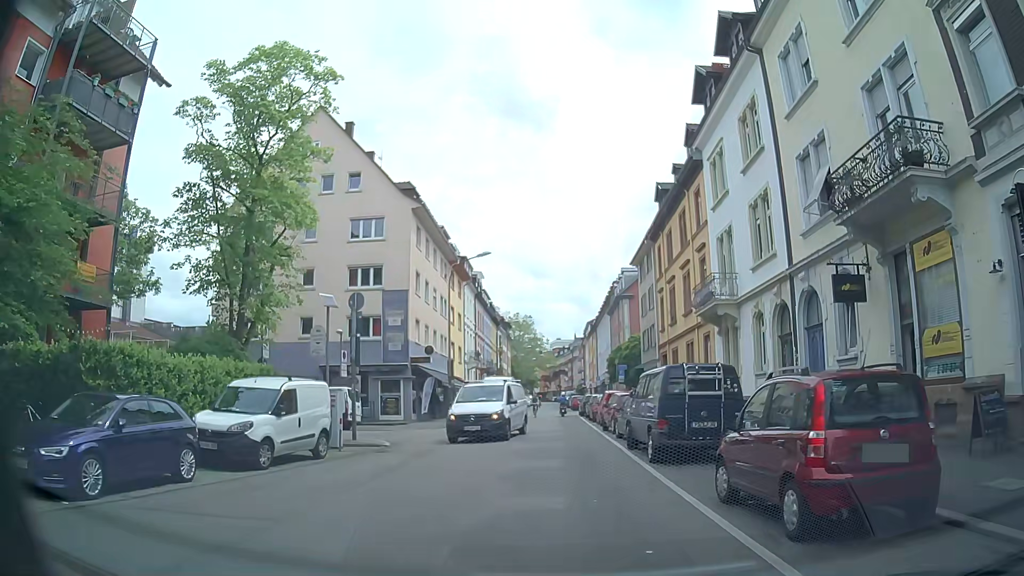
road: residential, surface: asphalt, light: Day
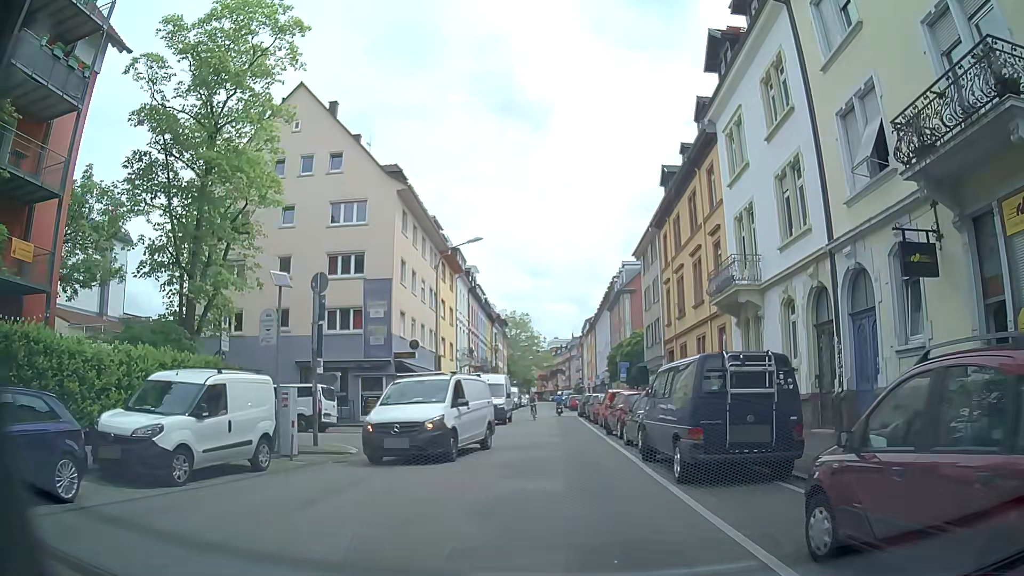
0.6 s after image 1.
(-0.1, +3.2) m; -2°
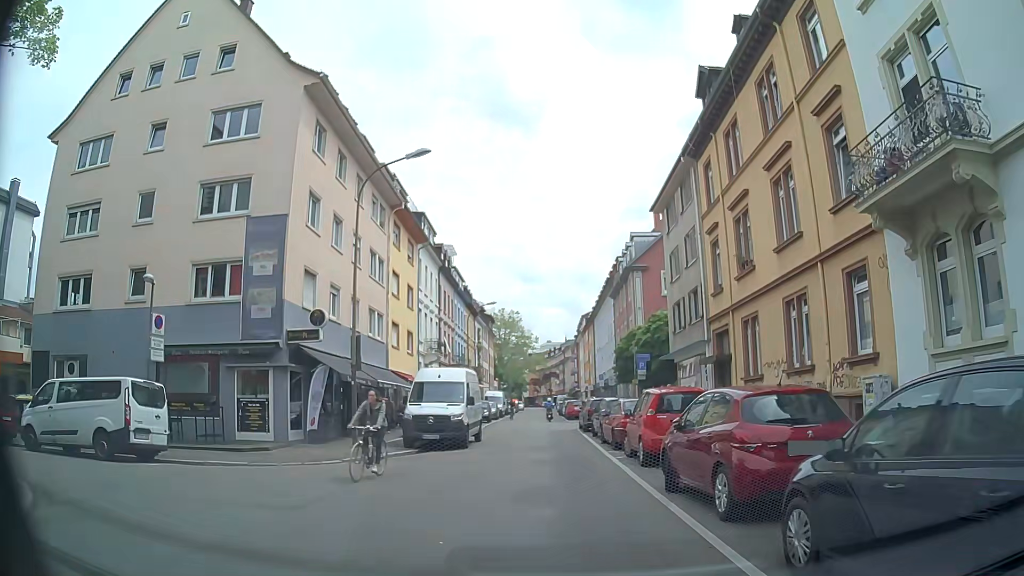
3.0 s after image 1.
(+0.5, +13.2) m; +3°
(0, +10) (0, +20) (0, +30) (-1, +40) (-1, +50) (-1, +60) (-2, +70) (-2, +80) (-2, +90) (-2, +100) m
